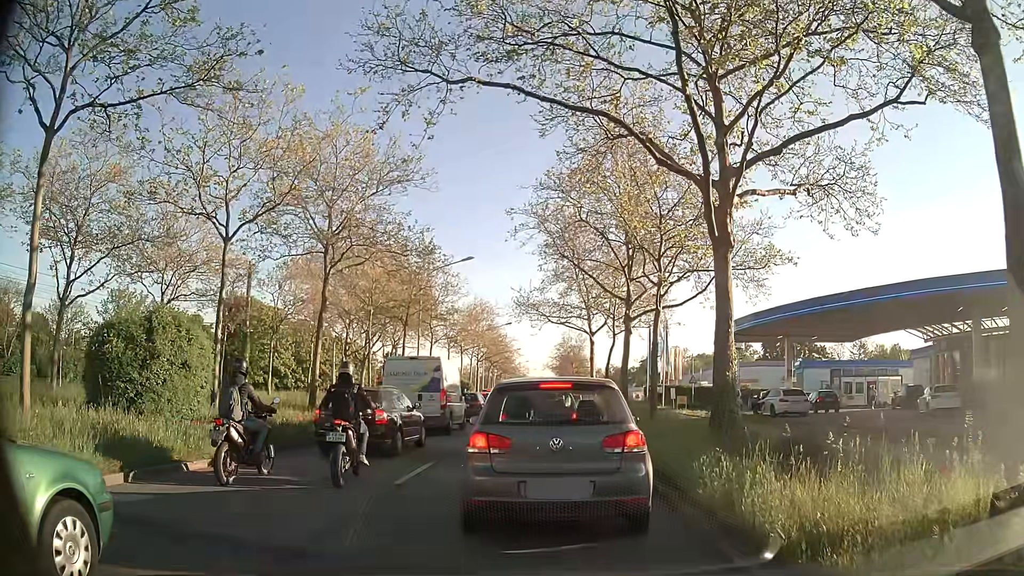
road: primary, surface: asphalt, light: Day
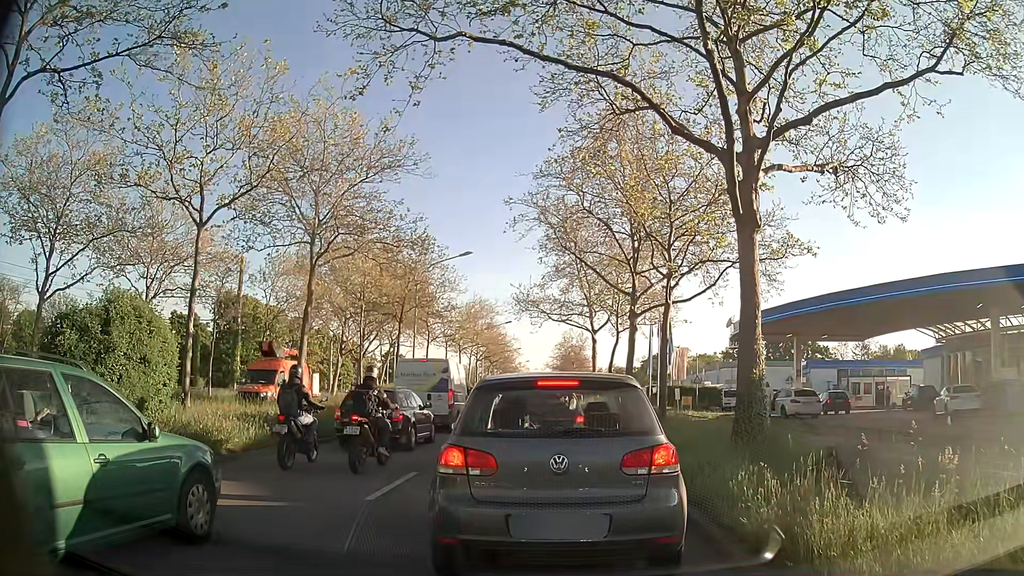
(0.0, +1.4) m; 0°
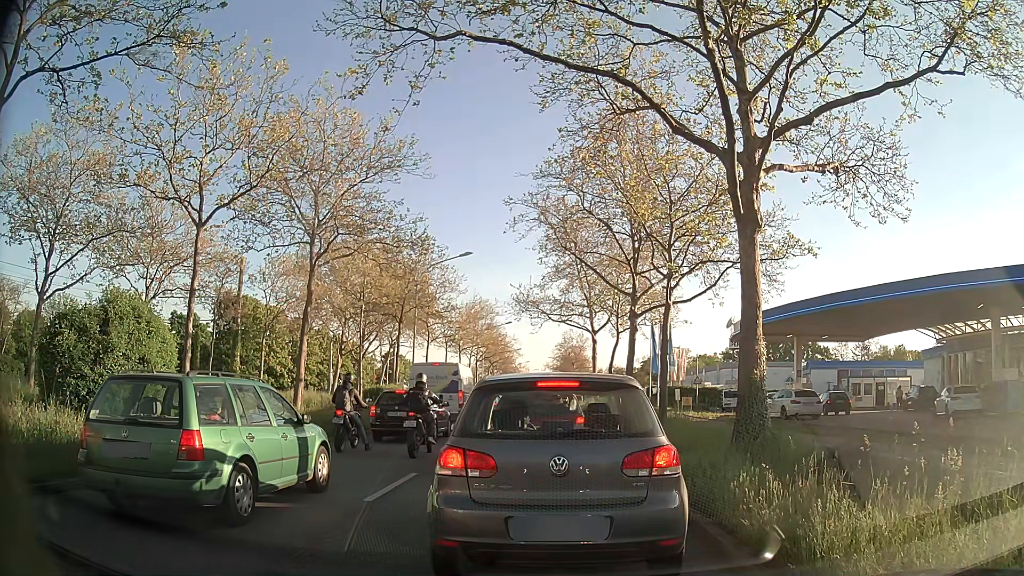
(0.0, +0.1) m; 0°
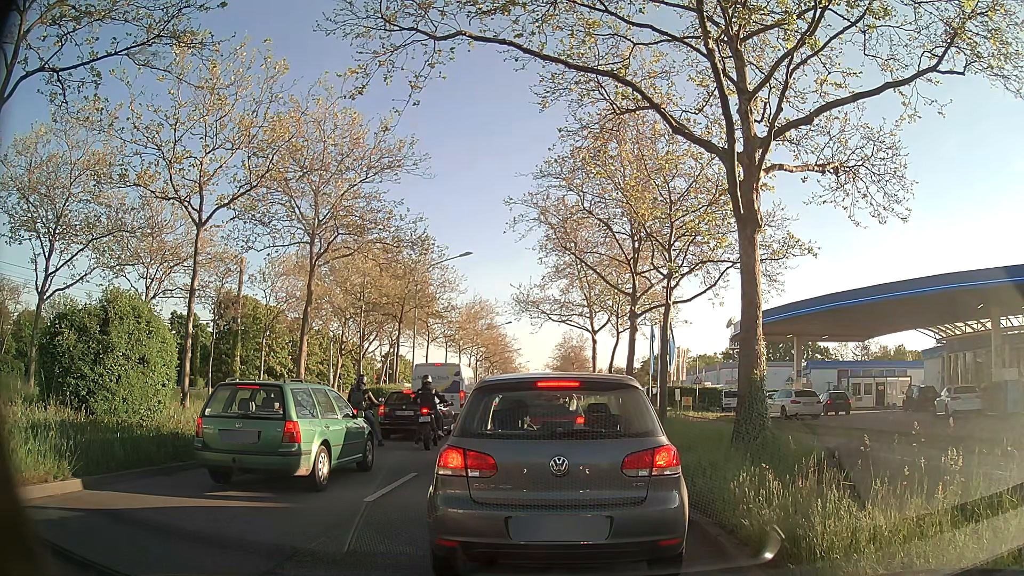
(0.0, 0.0) m; 0°
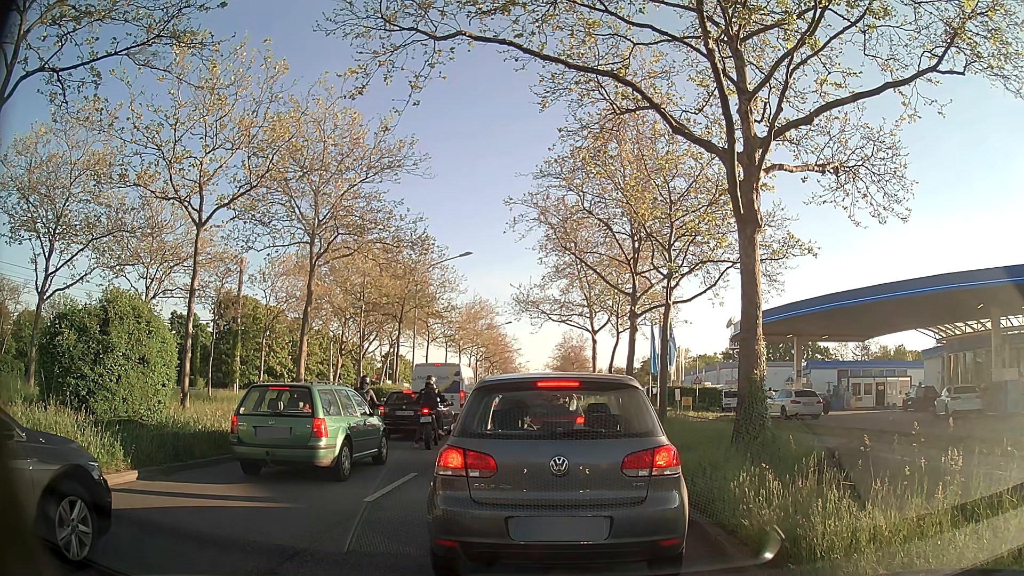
(0.0, 0.0) m; 0°
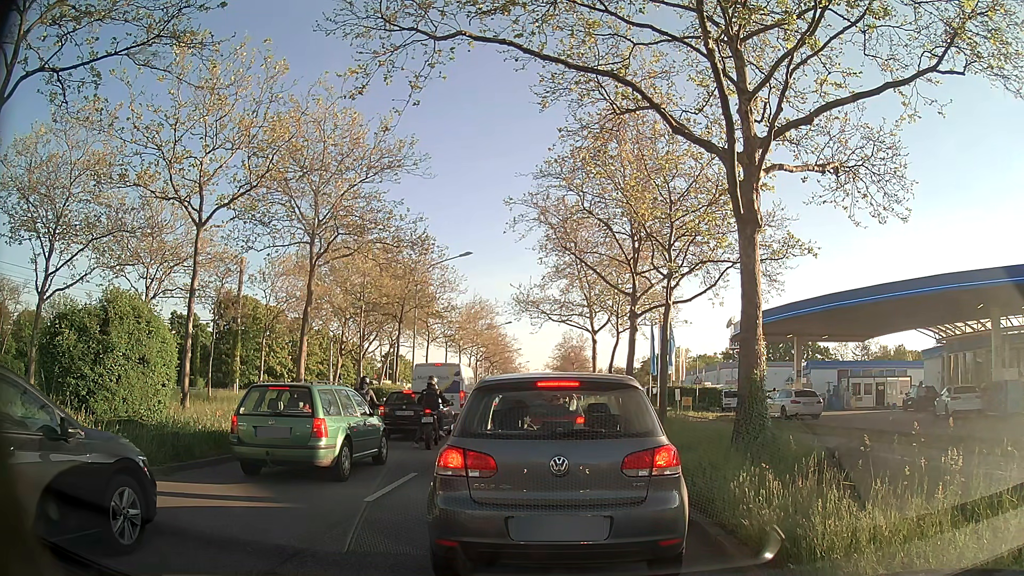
(0.0, 0.0) m; 0°
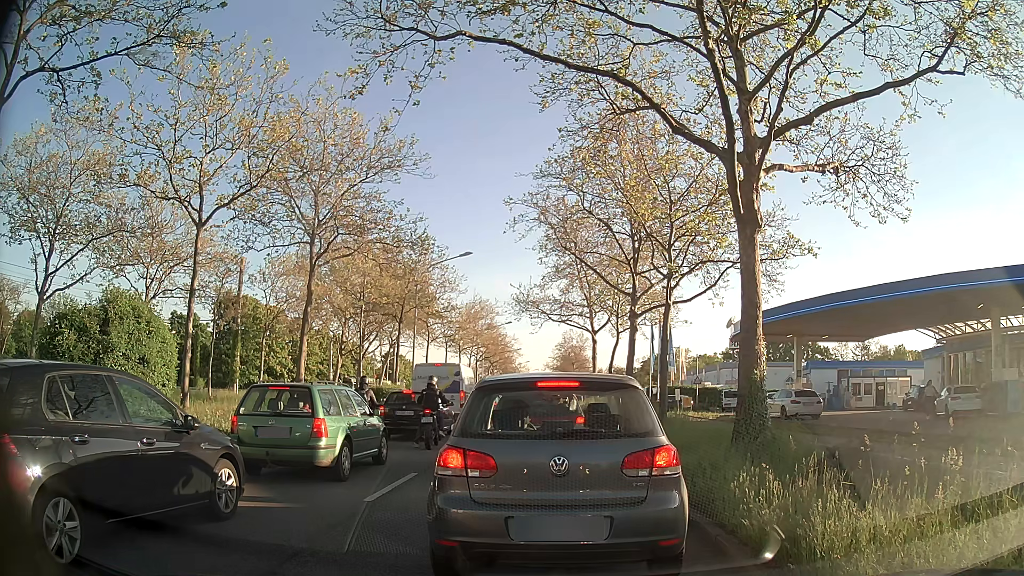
(0.0, 0.0) m; 0°
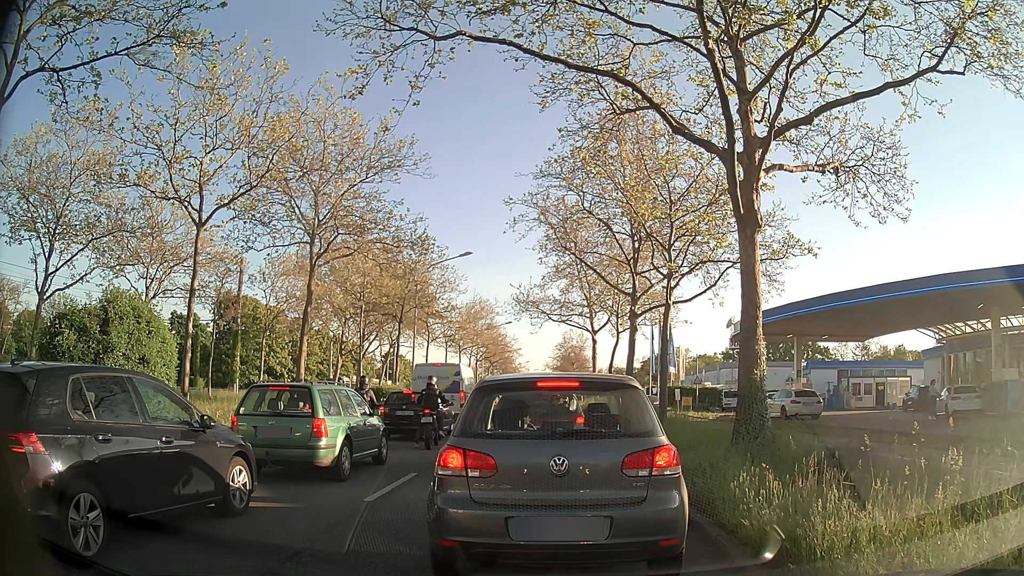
(0.0, 0.0) m; 0°
